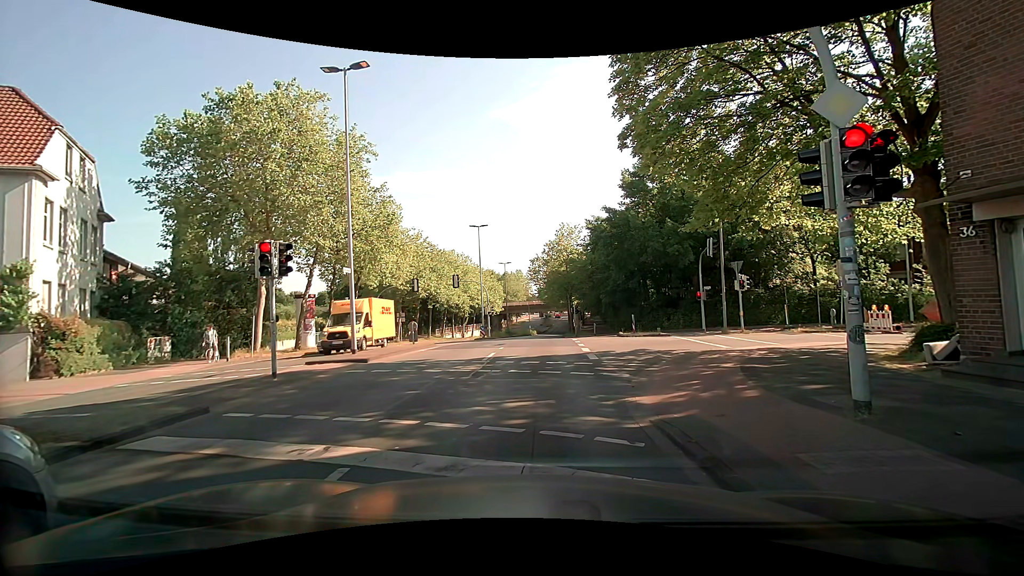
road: tertiary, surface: asphalt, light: Day
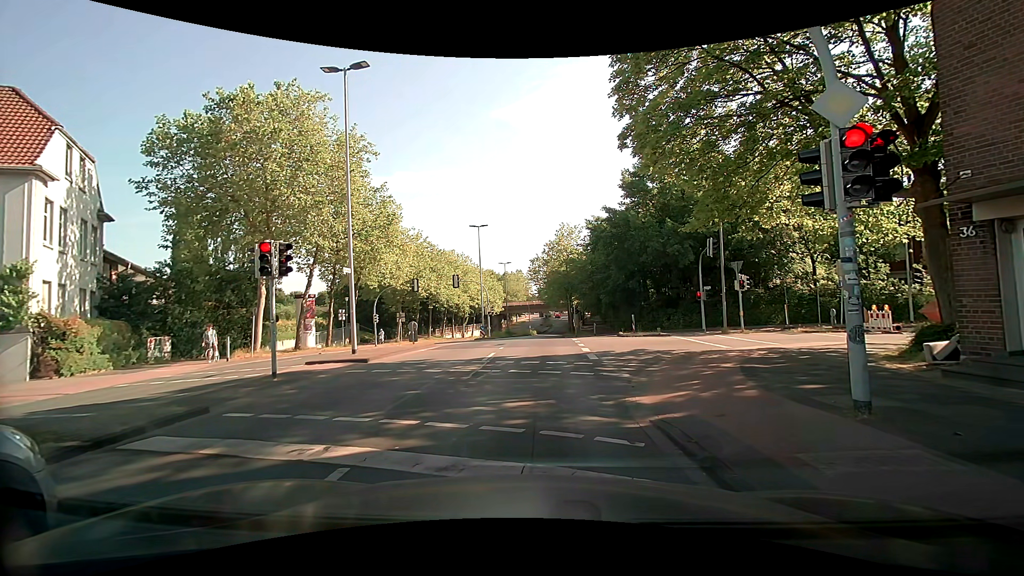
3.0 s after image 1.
(0.0, 0.0) m; 0°
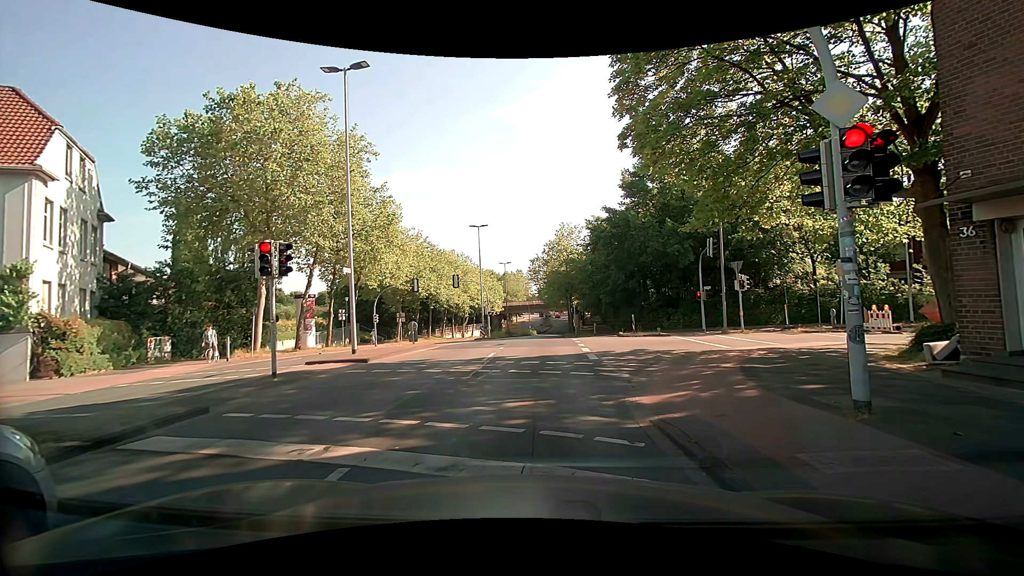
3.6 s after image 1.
(0.0, 0.0) m; 0°
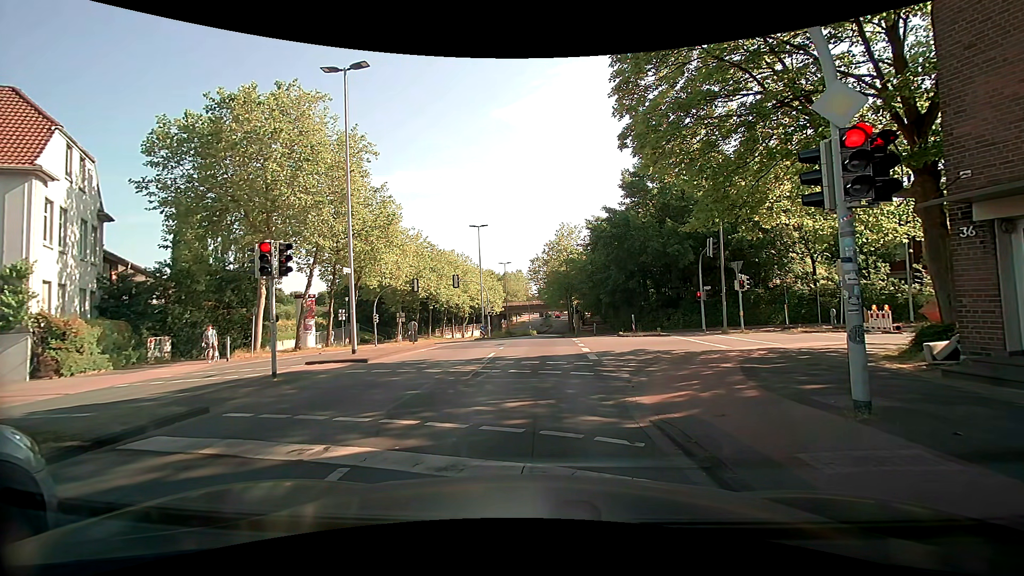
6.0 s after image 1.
(0.0, 0.0) m; 0°
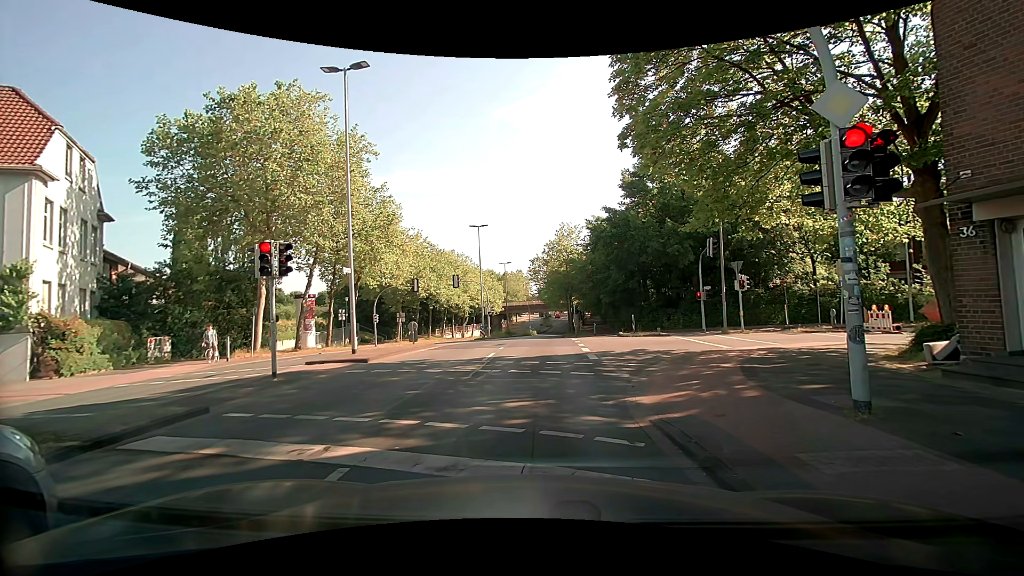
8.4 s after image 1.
(0.0, 0.0) m; 0°
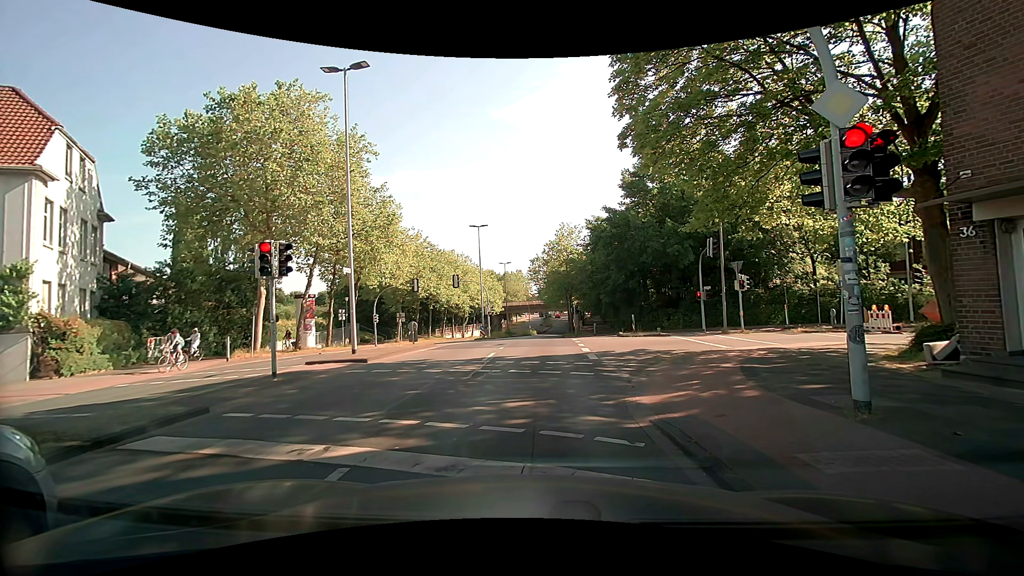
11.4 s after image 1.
(0.0, 0.0) m; 0°
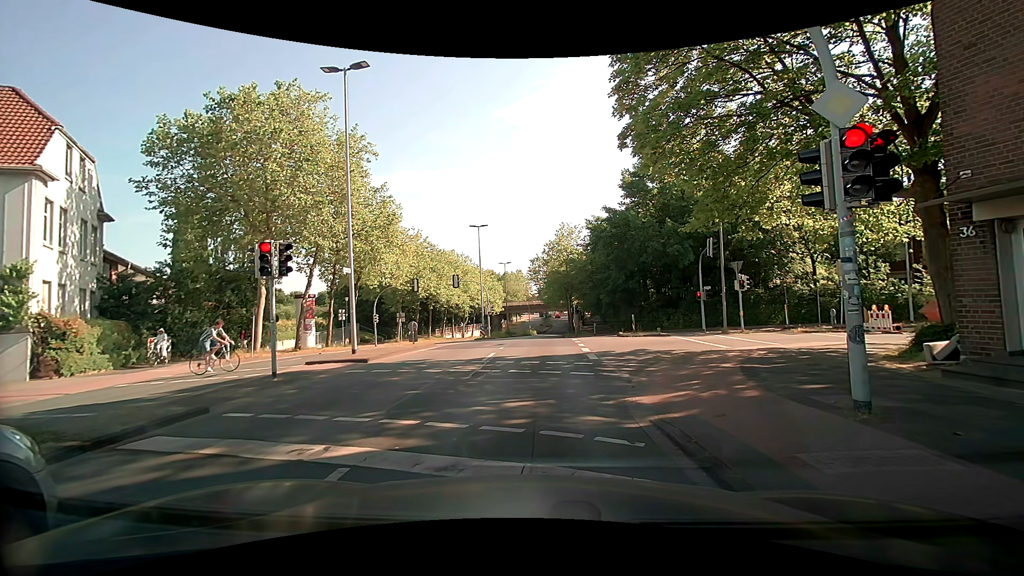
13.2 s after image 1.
(0.0, 0.0) m; 0°
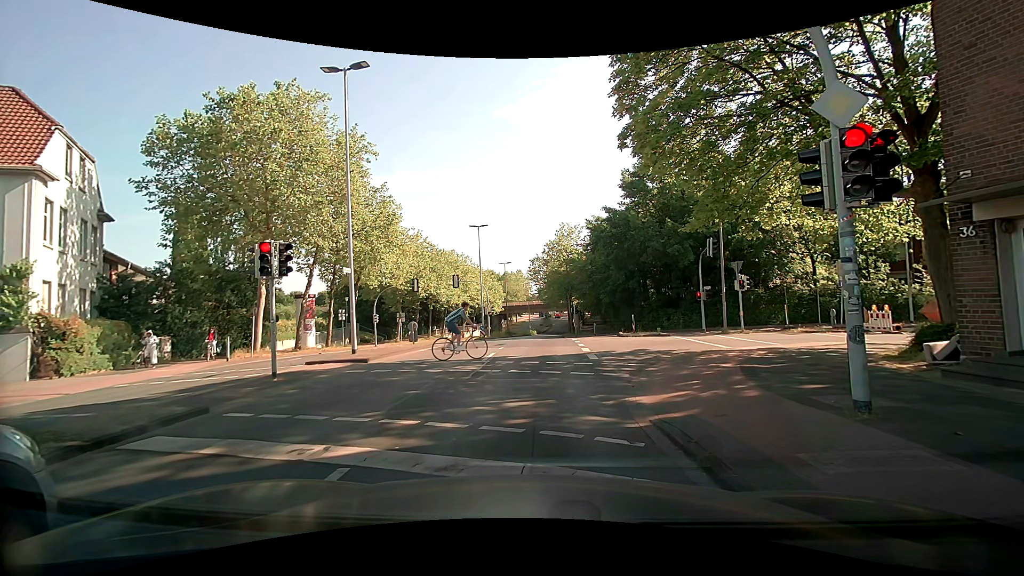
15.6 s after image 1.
(0.0, 0.0) m; 0°
